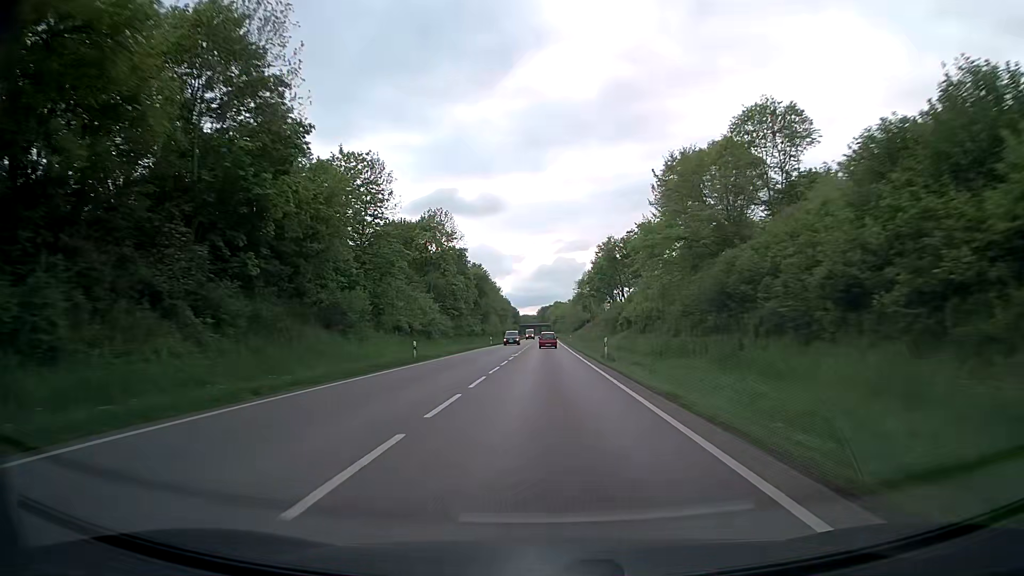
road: trunk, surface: asphalt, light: Day
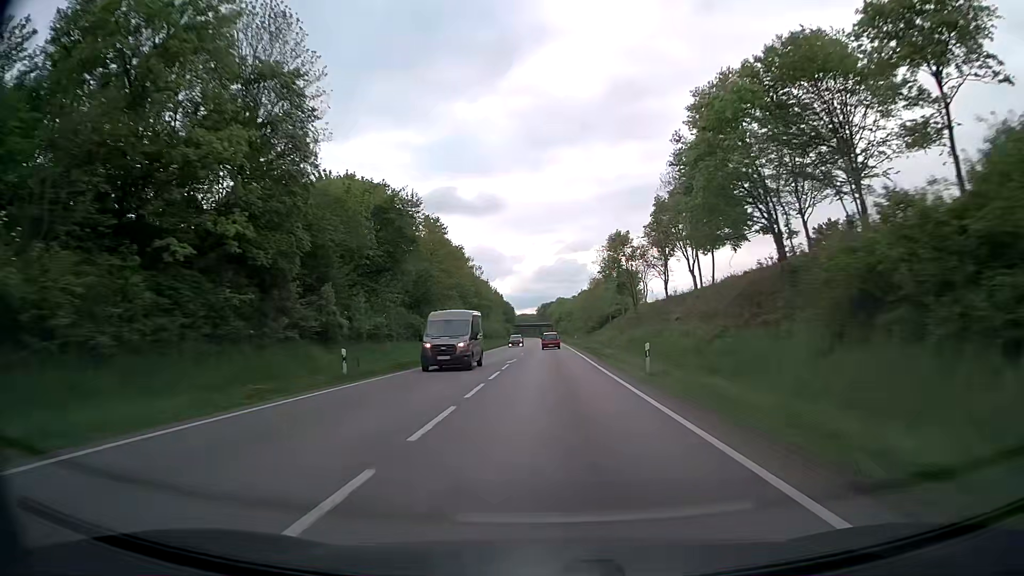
(0.0, +62.3) m; 0°
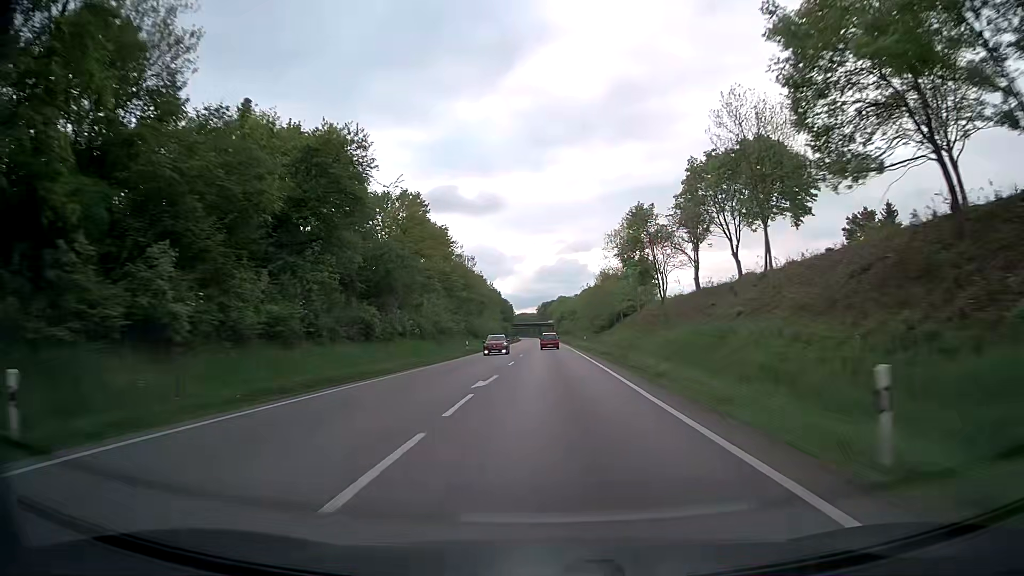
(0.0, +15.5) m; 0°
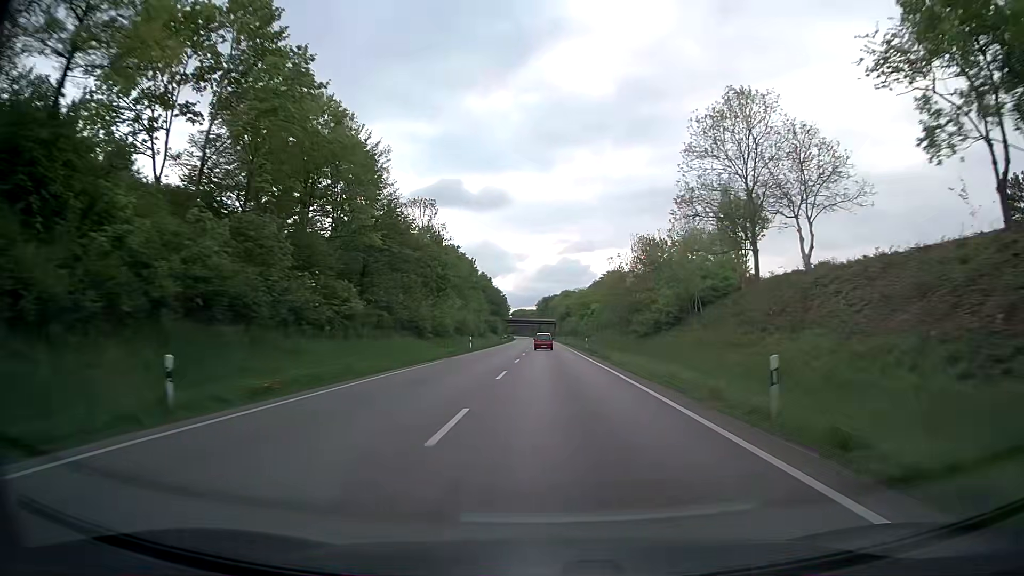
(-0.1, +46.2) m; 0°
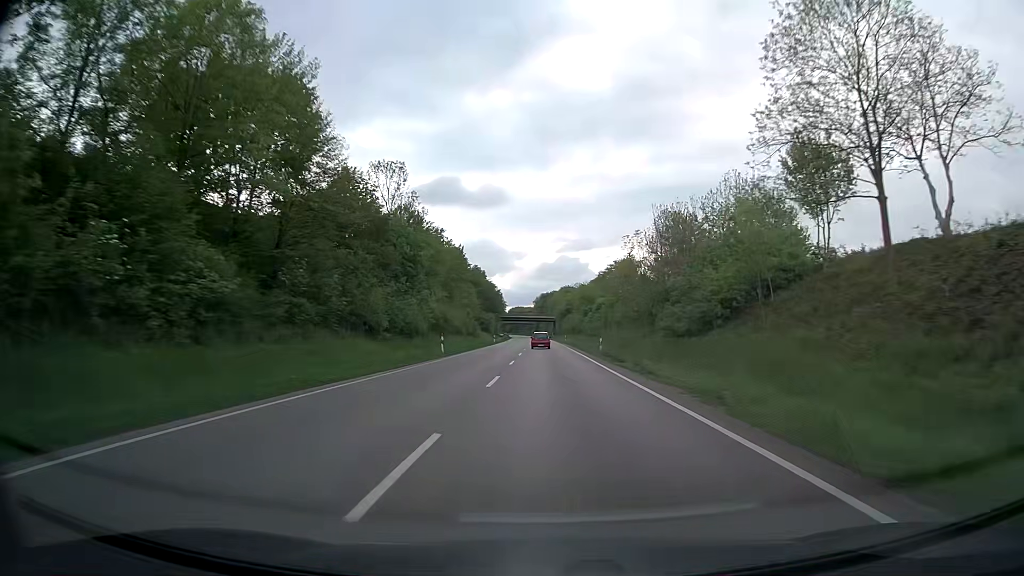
(0.0, +15.3) m; 0°
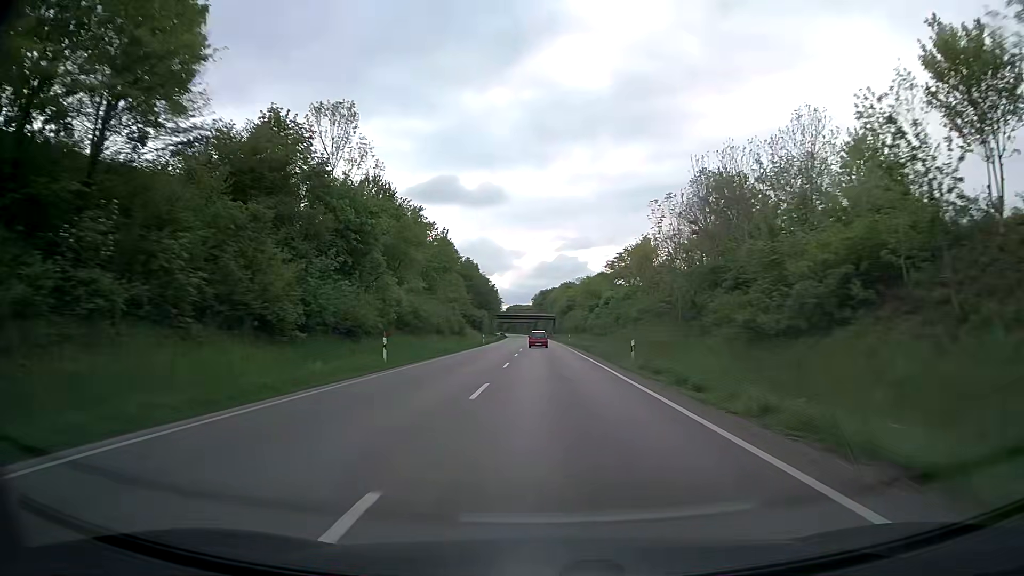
(0.0, +15.2) m; 0°
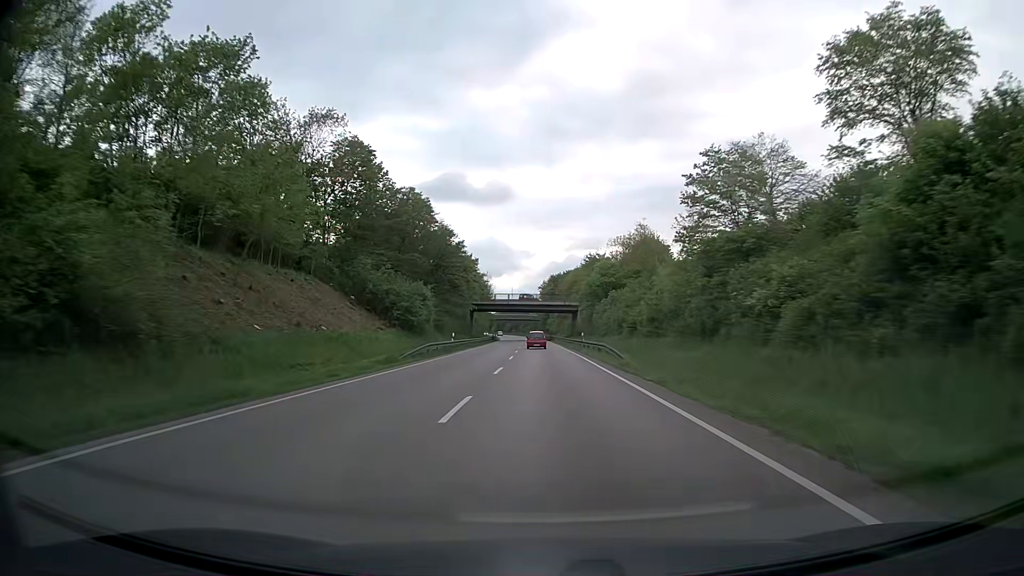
(-0.4, +75.7) m; -1°
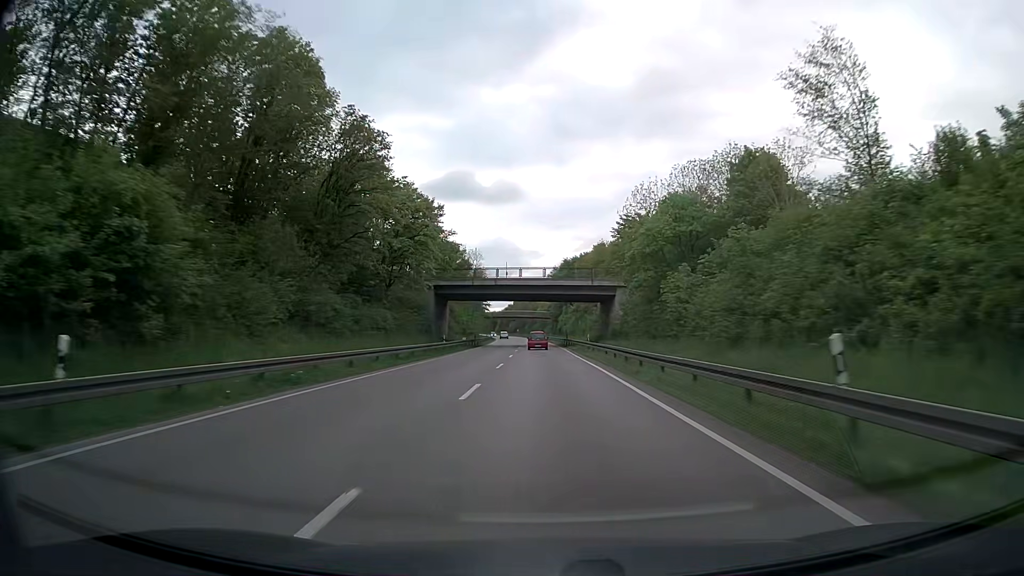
(-0.3, +44.6) m; -1°
(0, +10) (0, +20) (0, +30) (0, +40) (0, +50) (-1, +60) (-1, +70) (-1, +80) (-1, +90) (-2, +100) m
